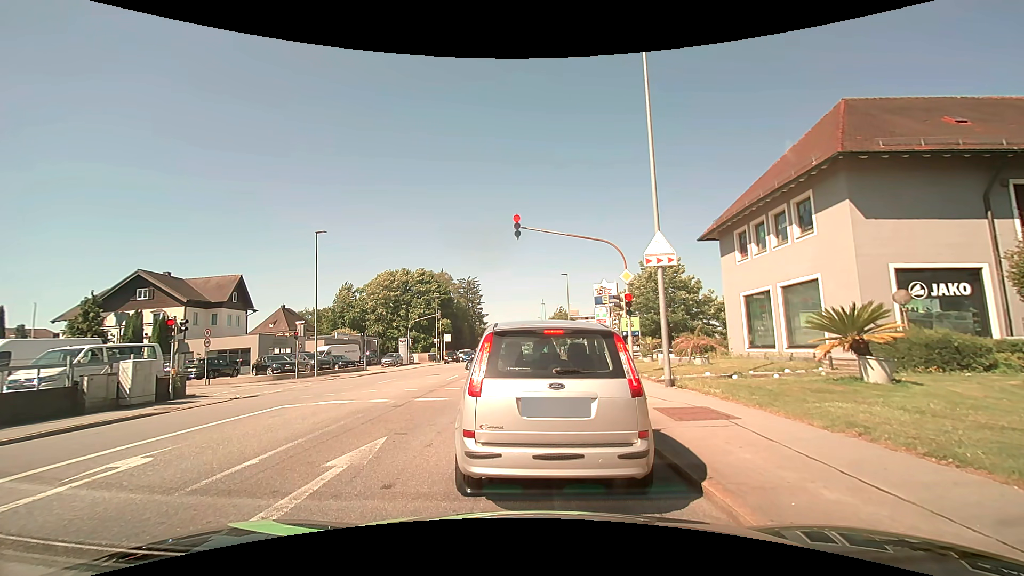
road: tertiary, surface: asphalt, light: Day
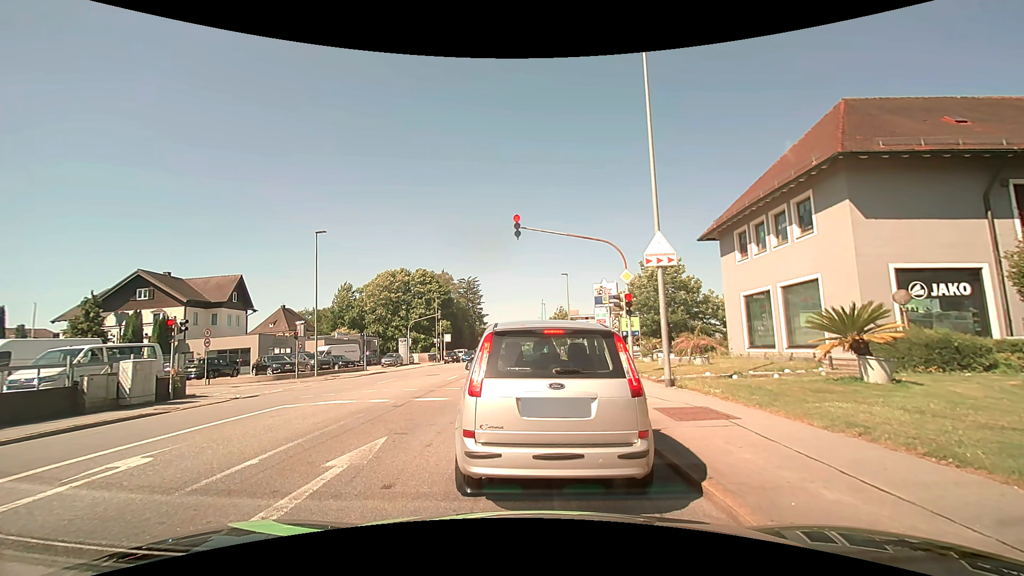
(0.0, 0.0) m; 0°
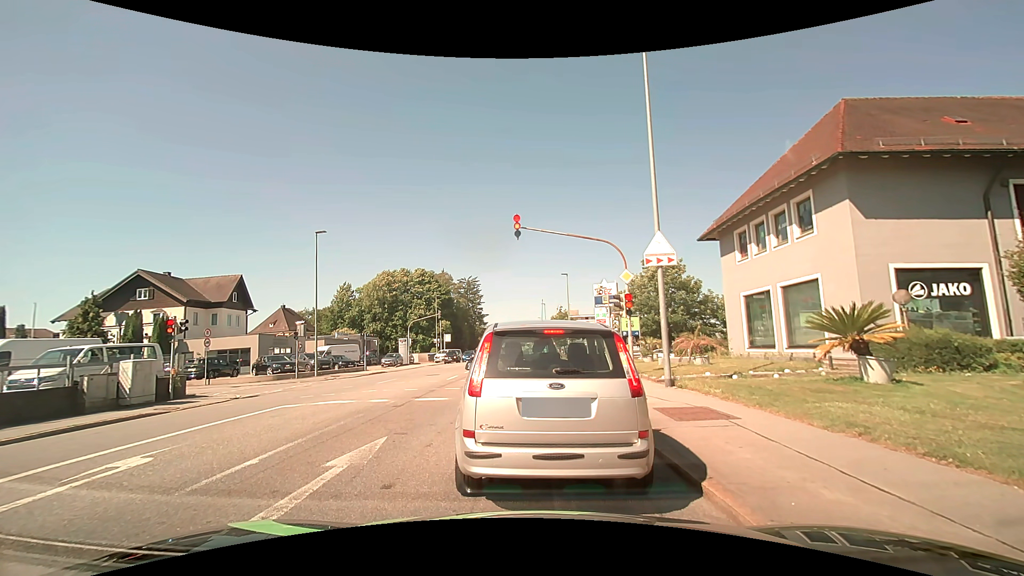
(0.0, 0.0) m; 0°
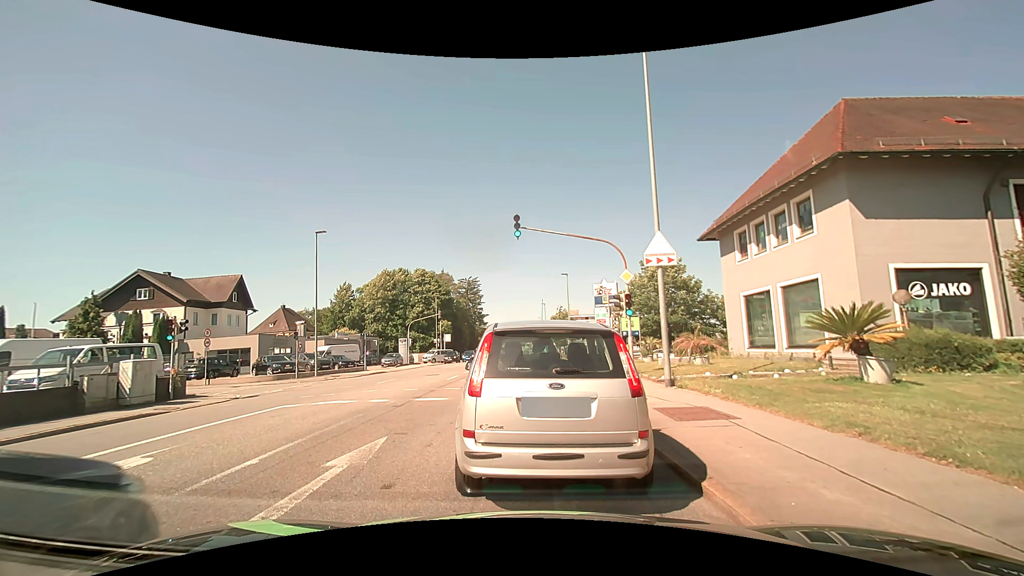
(0.0, 0.0) m; 0°
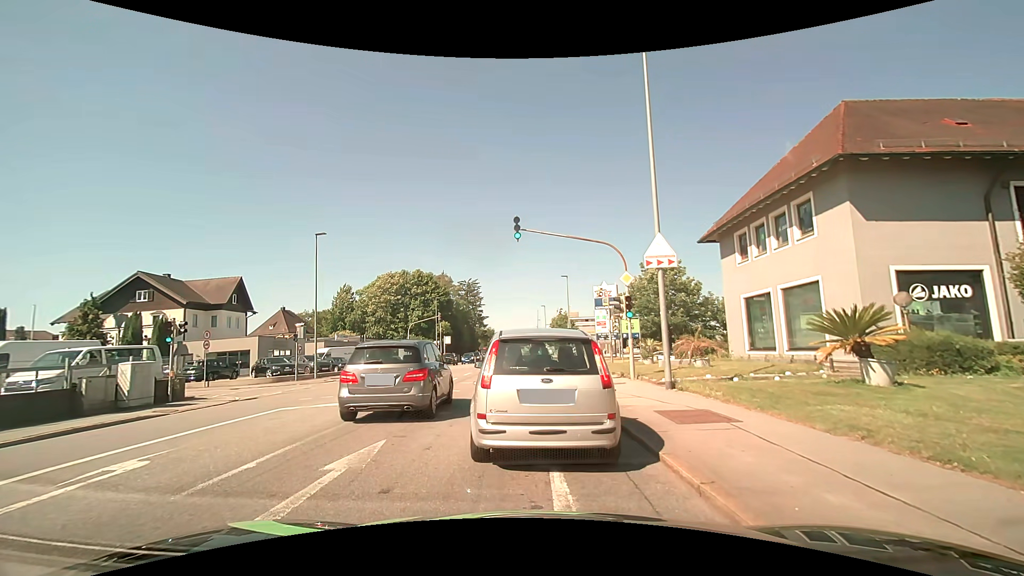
(0.0, 0.0) m; 0°
